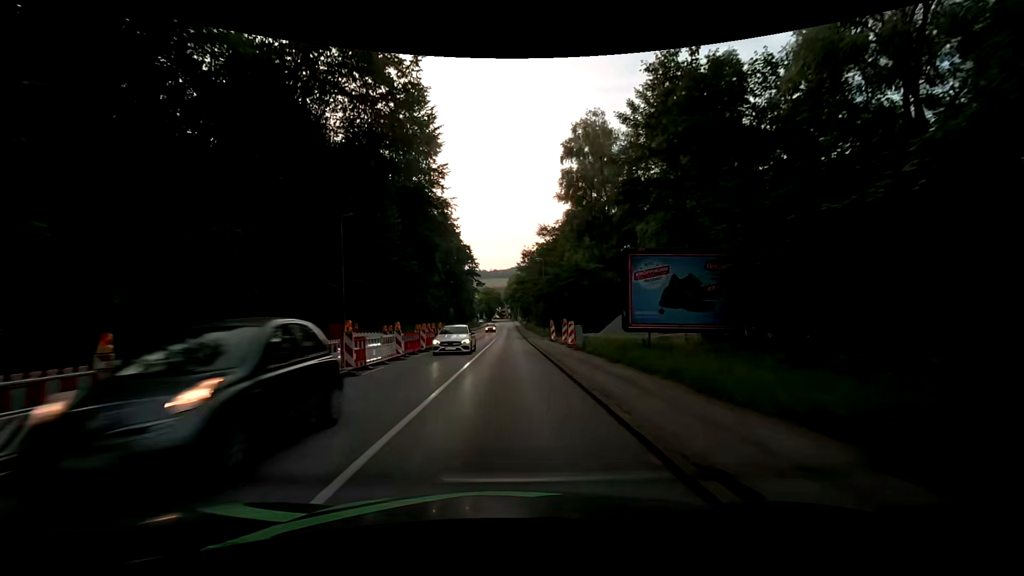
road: tertiary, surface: asphalt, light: Day
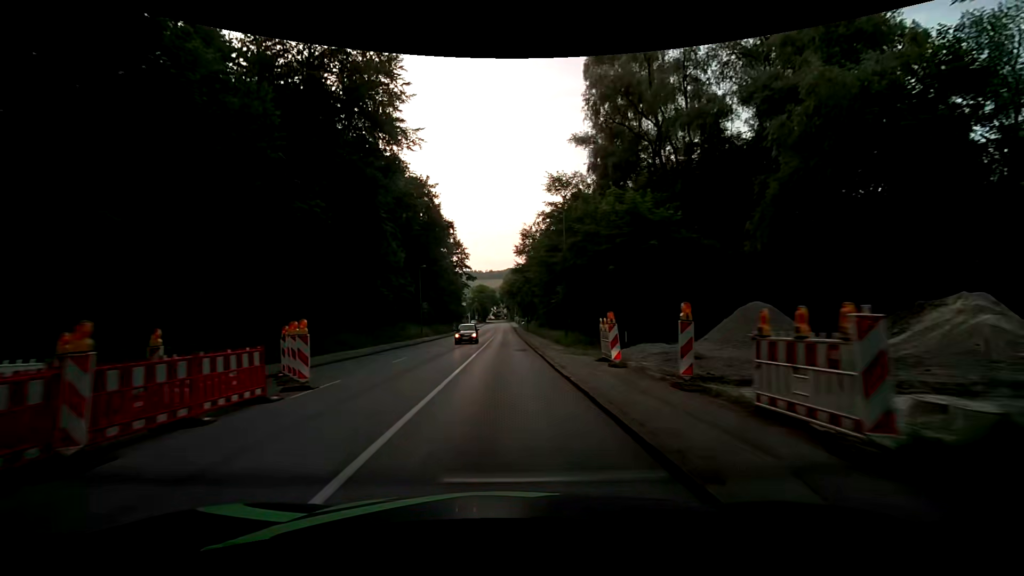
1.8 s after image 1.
(+0.3, +22.4) m; 0°
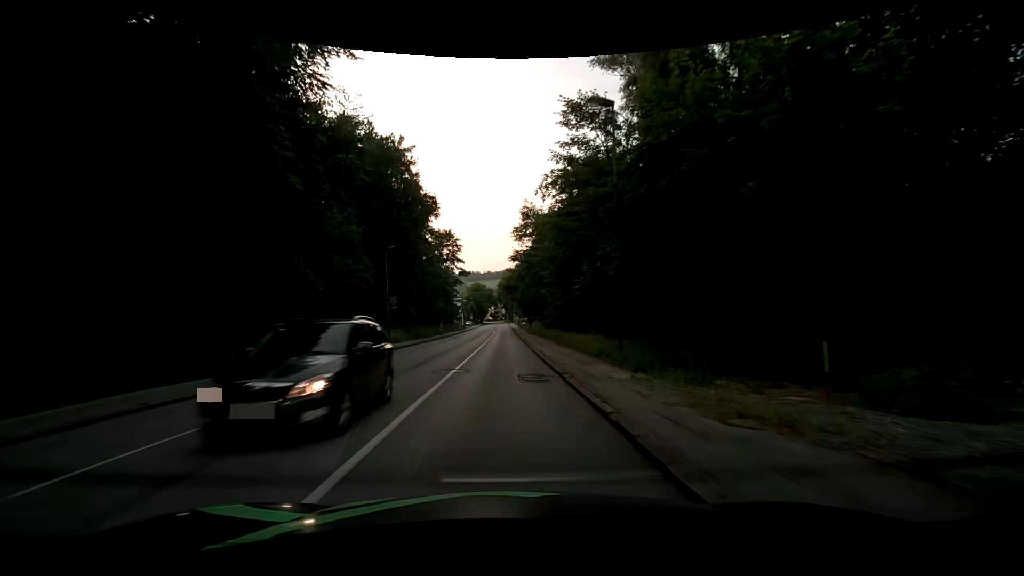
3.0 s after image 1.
(+0.2, +14.8) m; +1°
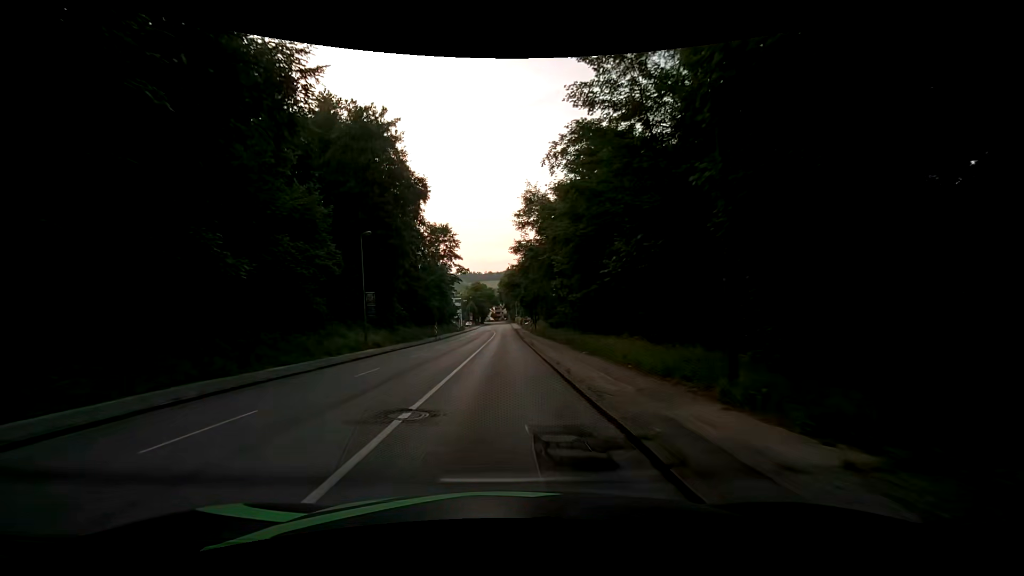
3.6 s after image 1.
(0.0, +7.4) m; -1°
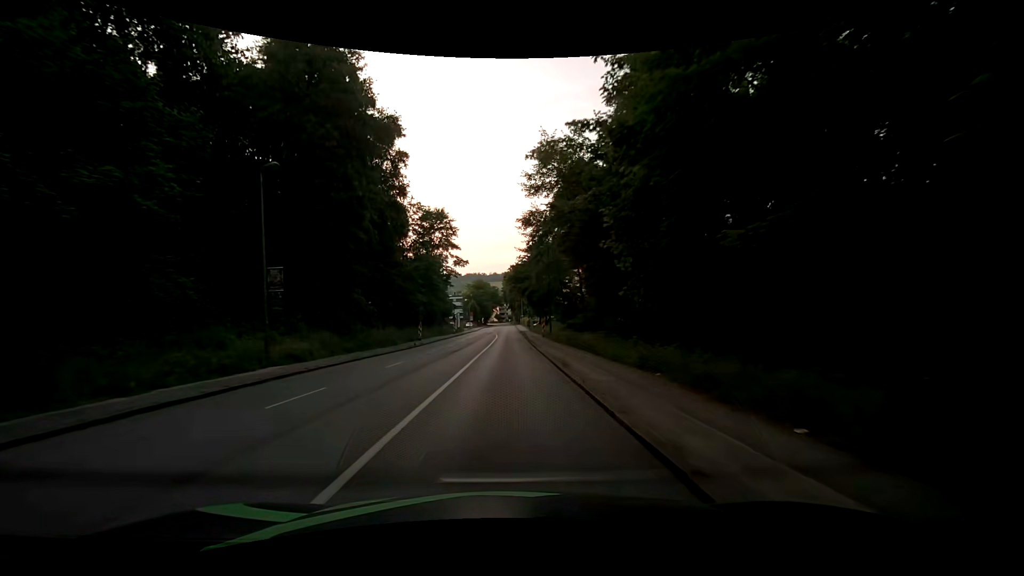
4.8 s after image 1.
(0.0, +14.9) m; 0°
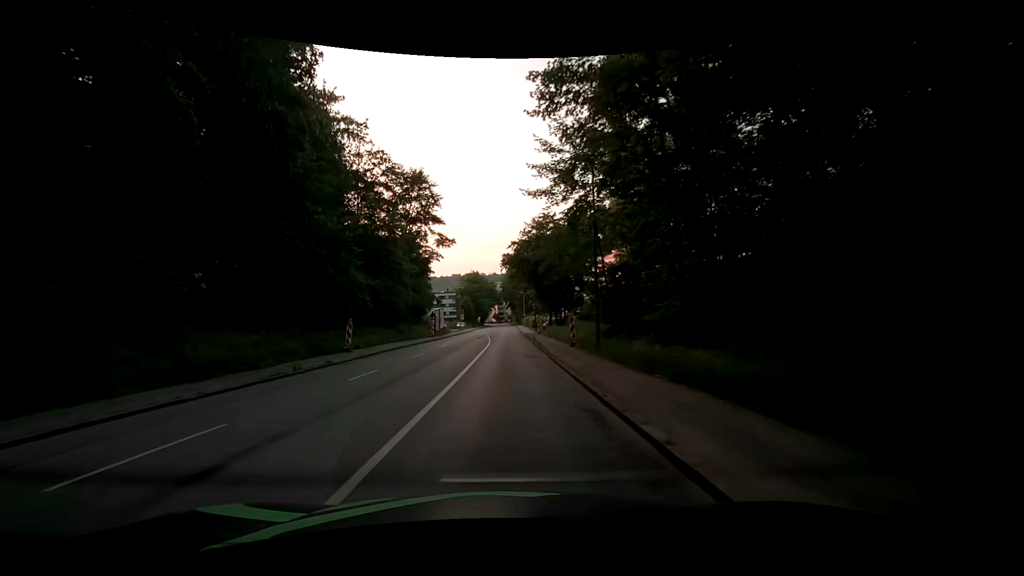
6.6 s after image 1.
(-0.1, +22.5) m; 0°
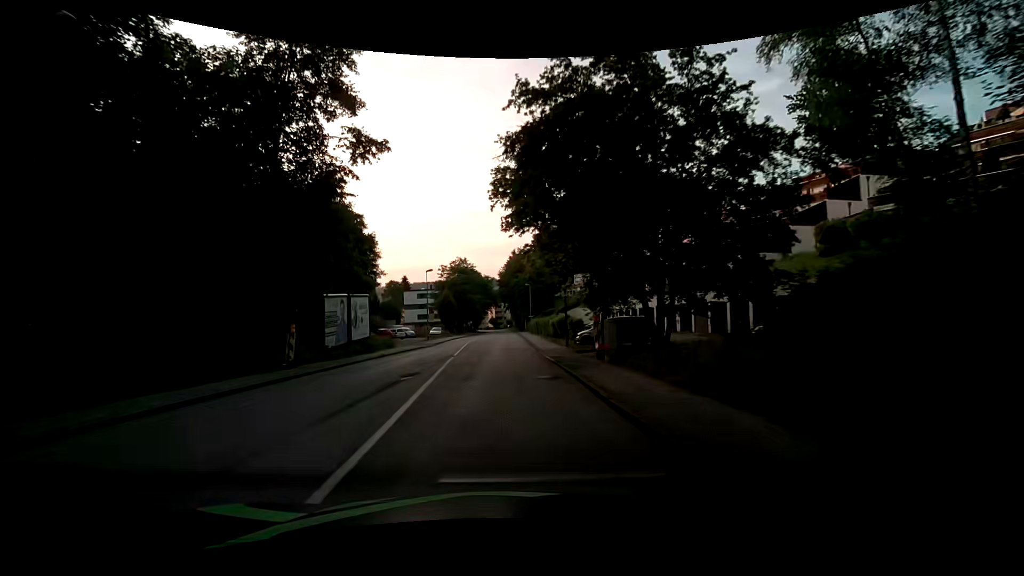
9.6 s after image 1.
(0.0, +37.7) m; -1°
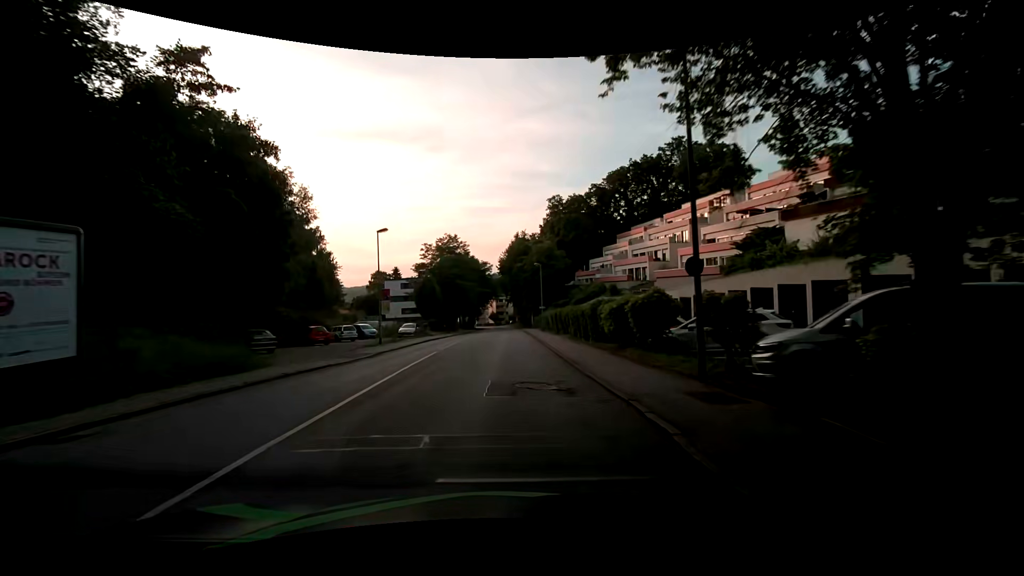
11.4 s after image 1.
(+0.5, +22.4) m; 0°
(0, +10) (0, +20) (+1, +30) (+1, +40) (+1, +50) (+1, +60) (+2, +70) (+2, +80) (+2, +90) (+2, +100) m
